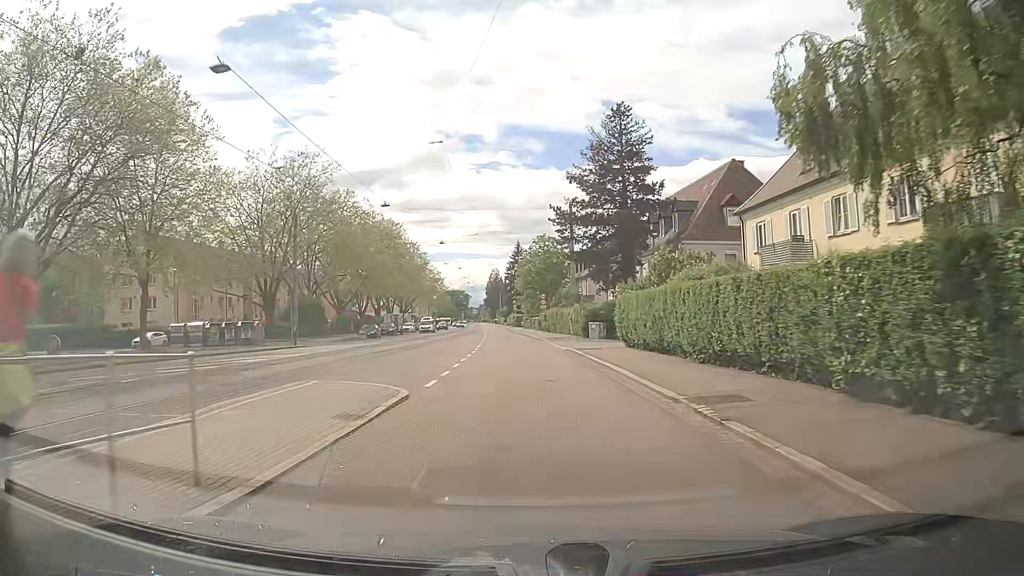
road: tertiary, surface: asphalt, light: Day
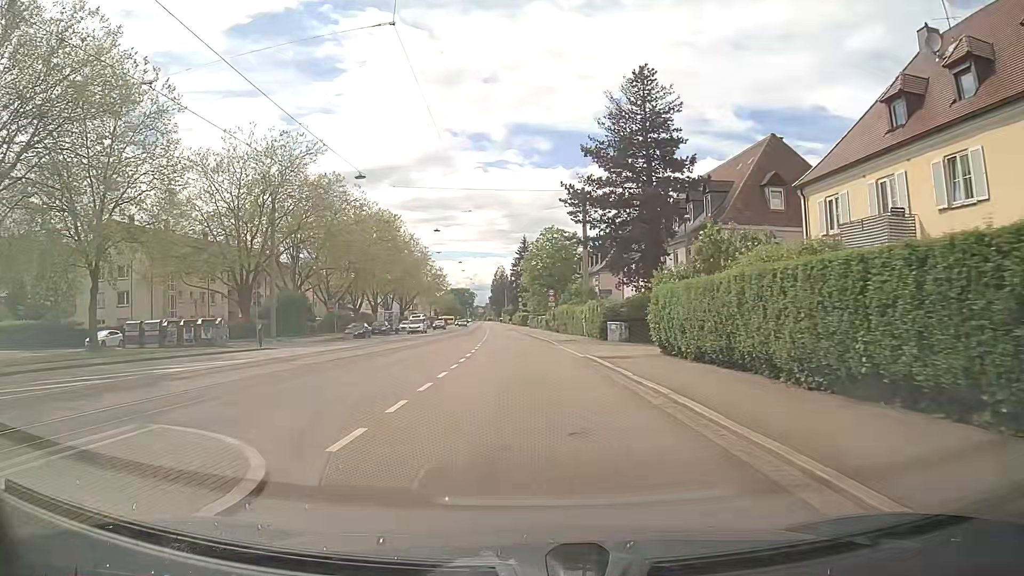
(0.0, +7.1) m; 0°
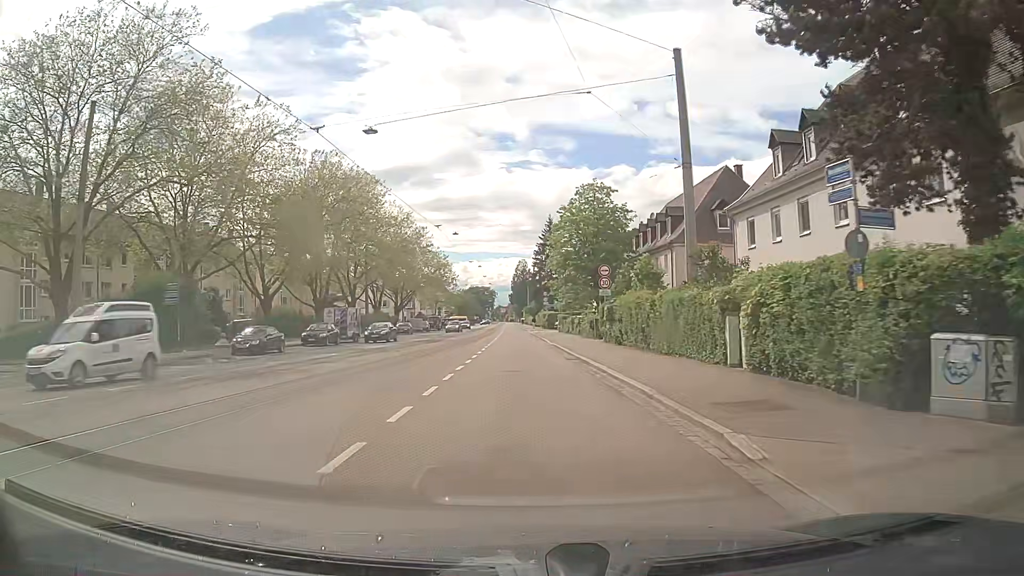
(-0.4, +28.0) m; -1°
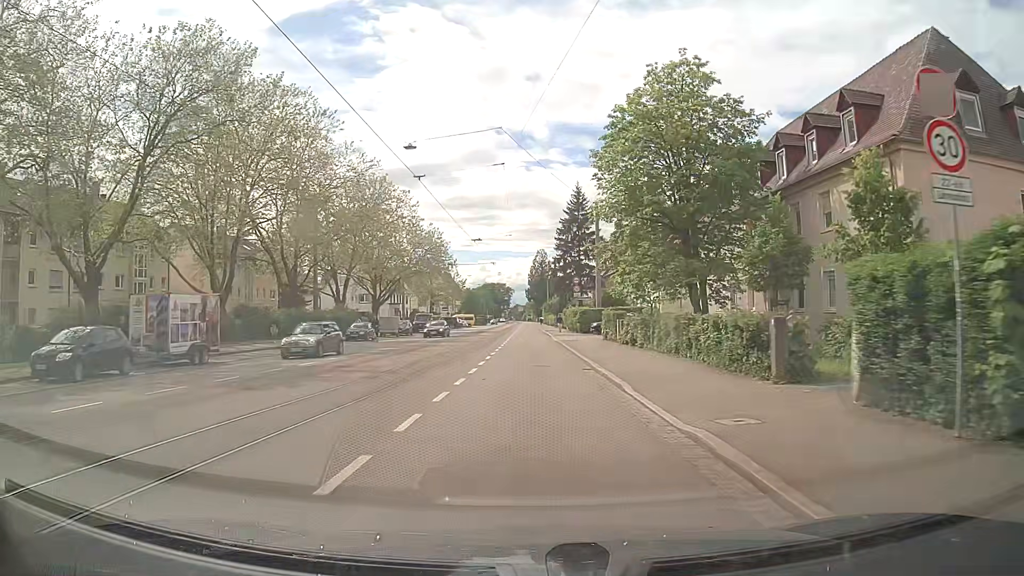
(-0.6, +27.8) m; -2°
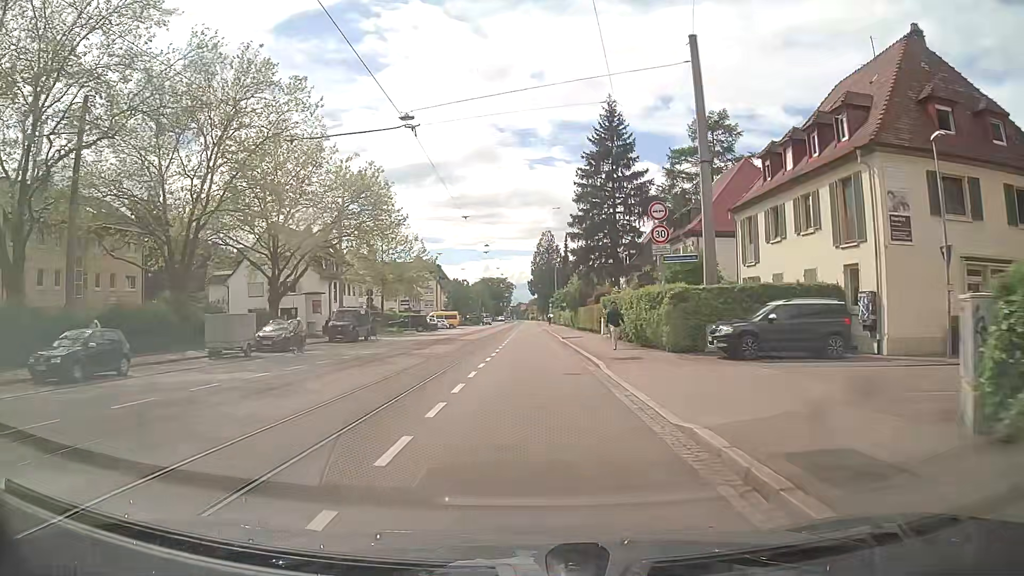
(0.0, +35.3) m; 0°
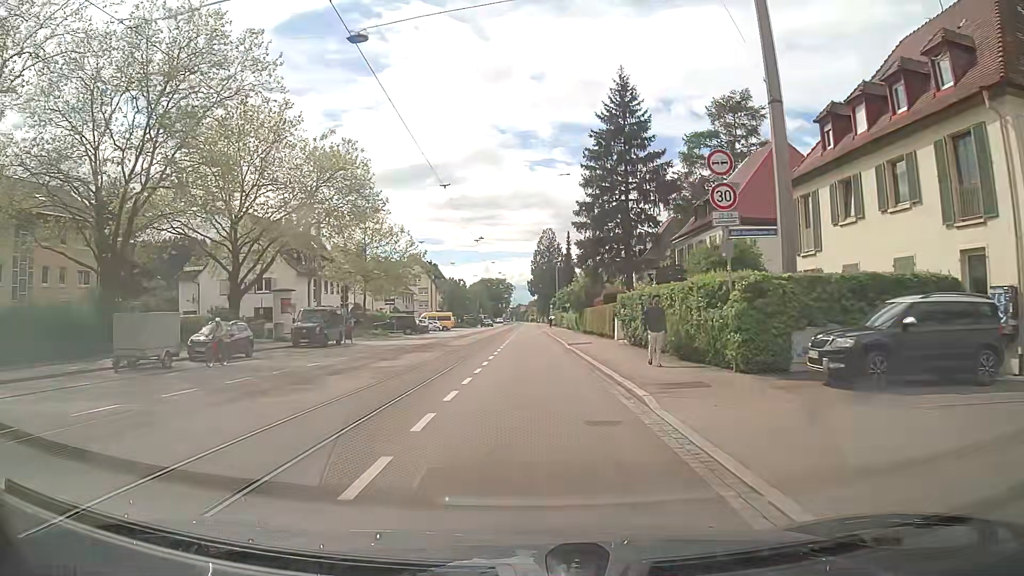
(0.0, +7.1) m; 0°
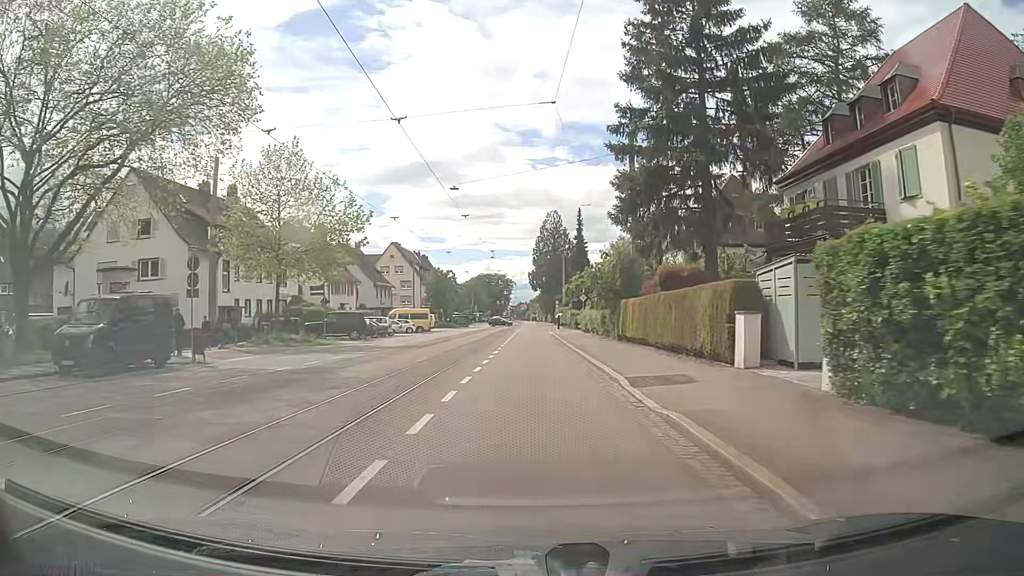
(+0.2, +21.4) m; +1°
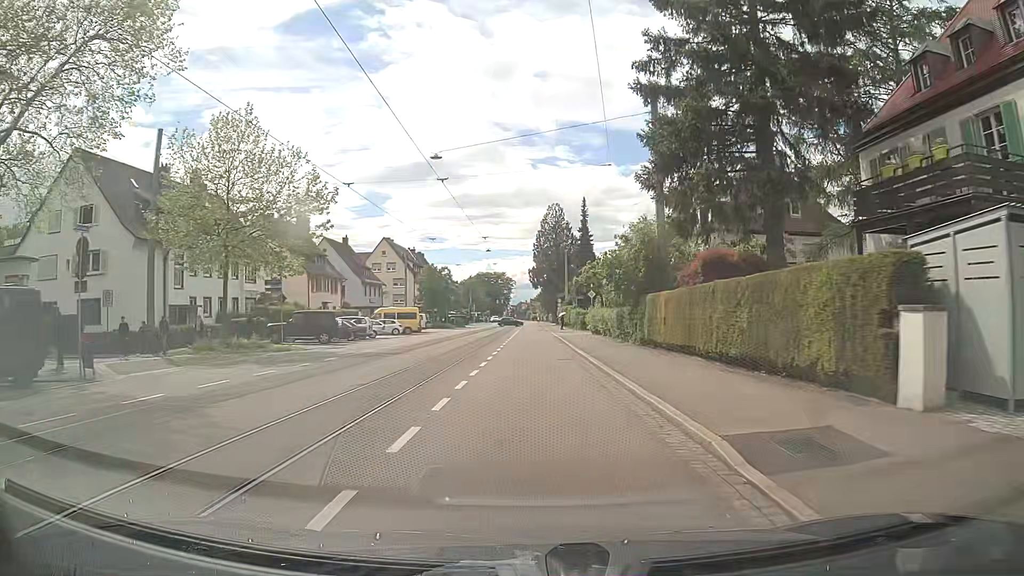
(0.0, +7.2) m; -1°
(0, +10) (0, +20) (0, +30) (0, +40) (0, +50) (0, +60) (0, +70) (0, +80) (0, +90) (0, +100) m
